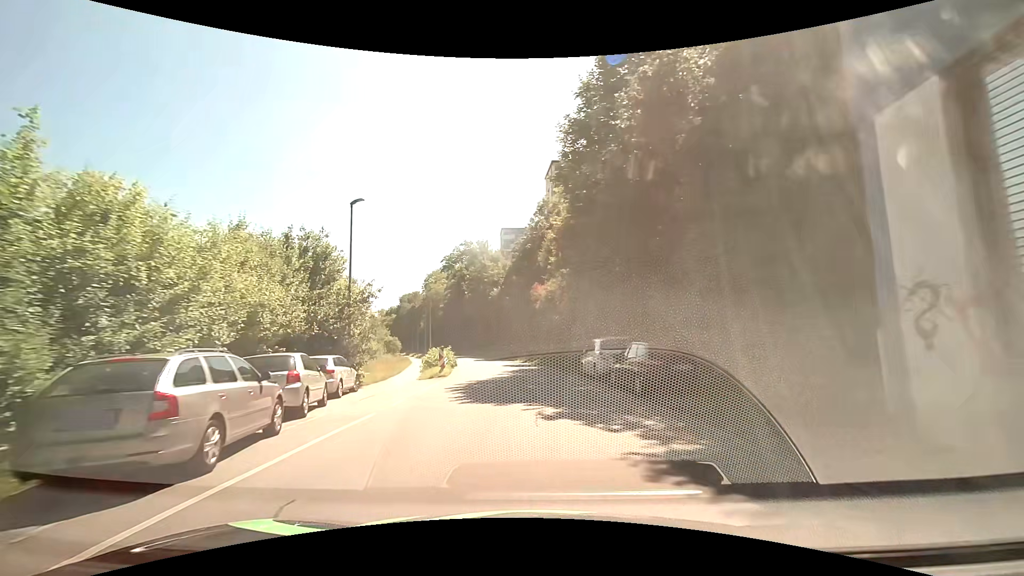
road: residential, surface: asphalt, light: Day
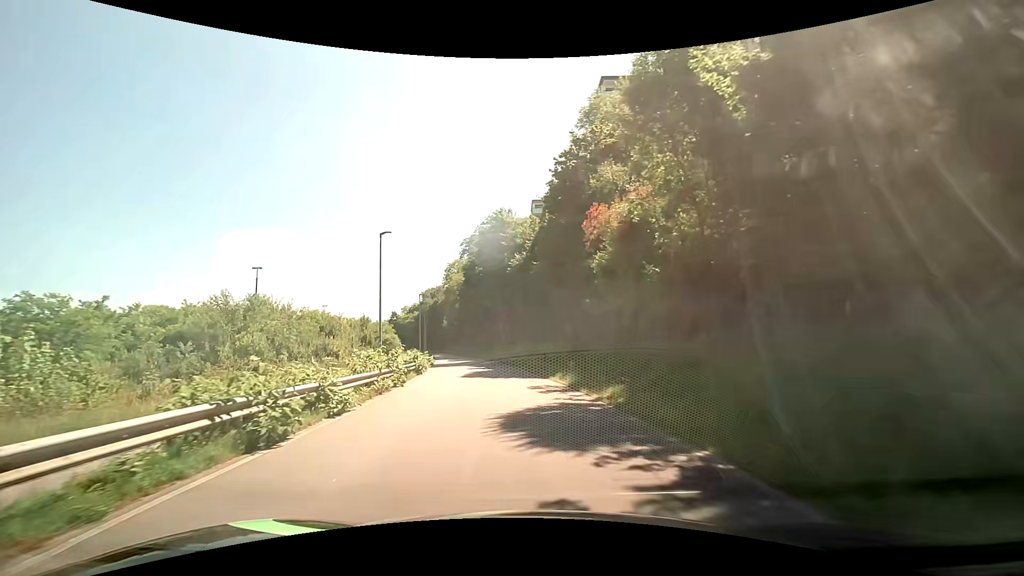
(-0.4, +26.9) m; -4°
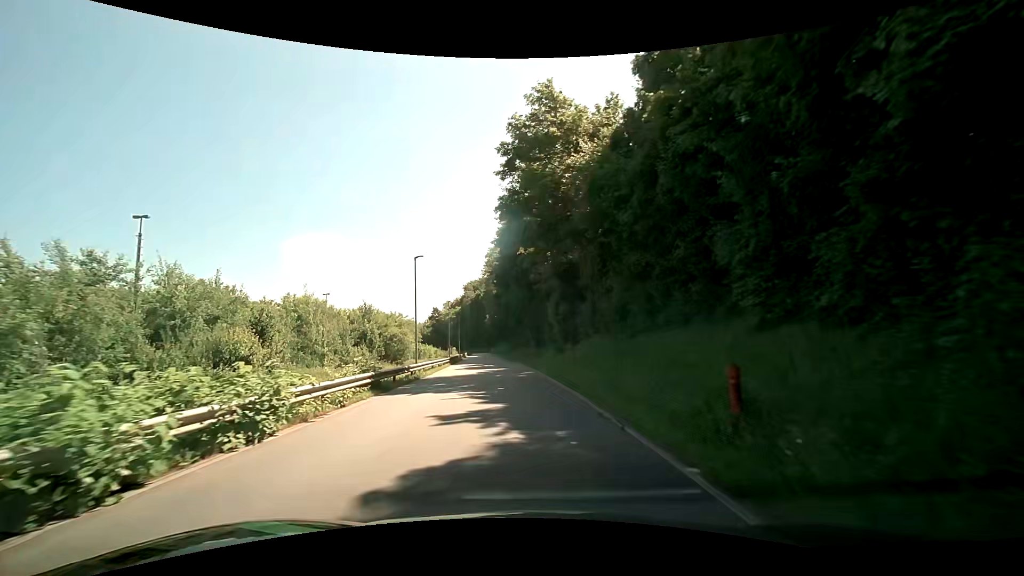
(-1.1, +24.4) m; -5°
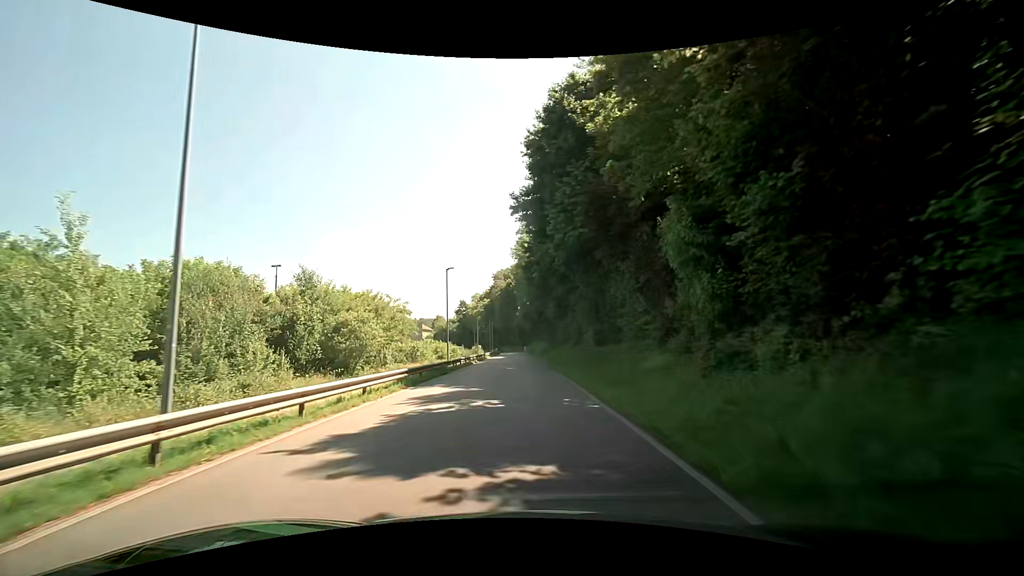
(-1.3, +26.5) m; -4°
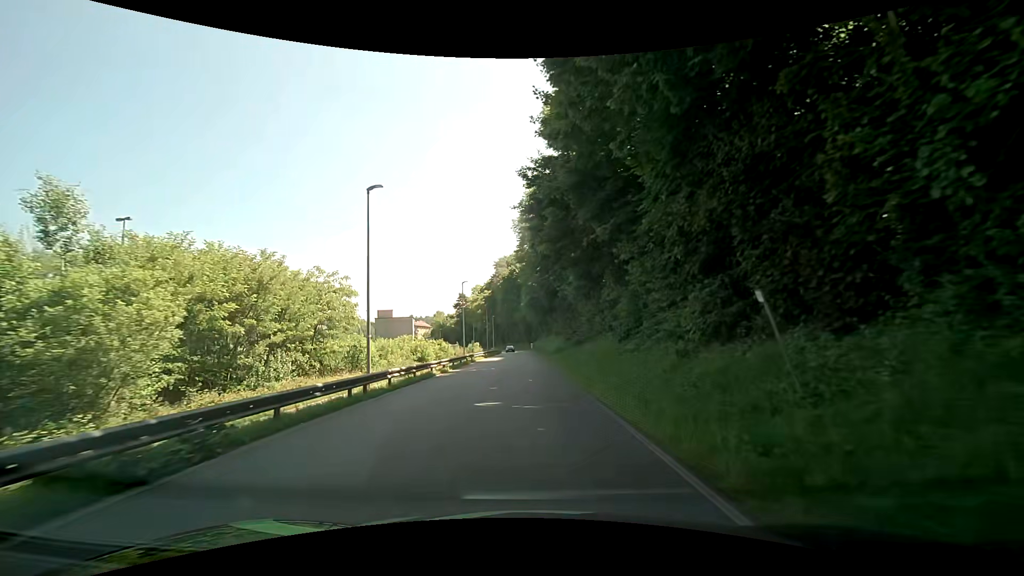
(-0.1, +20.5) m; 0°
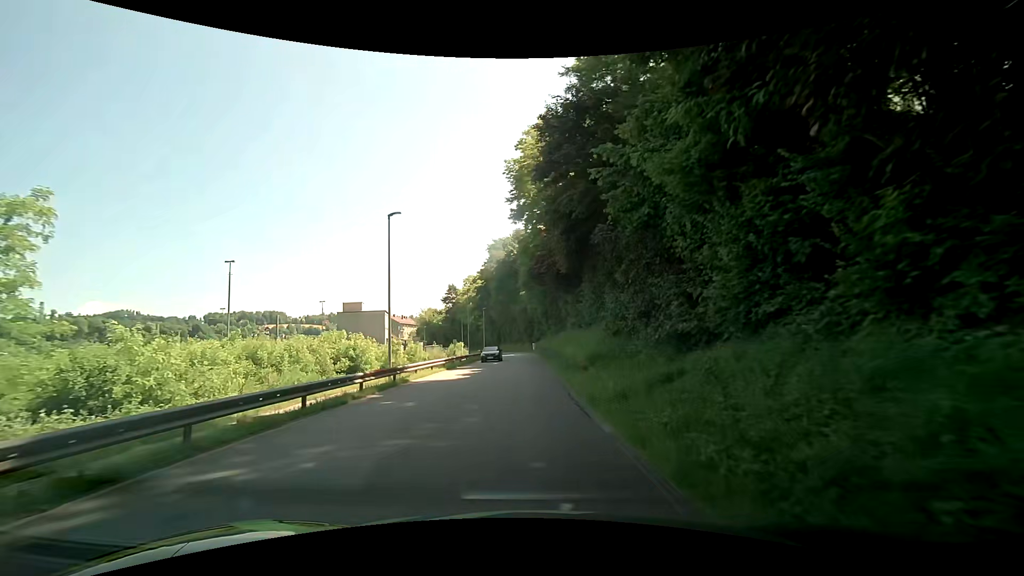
(-0.3, +26.1) m; 0°
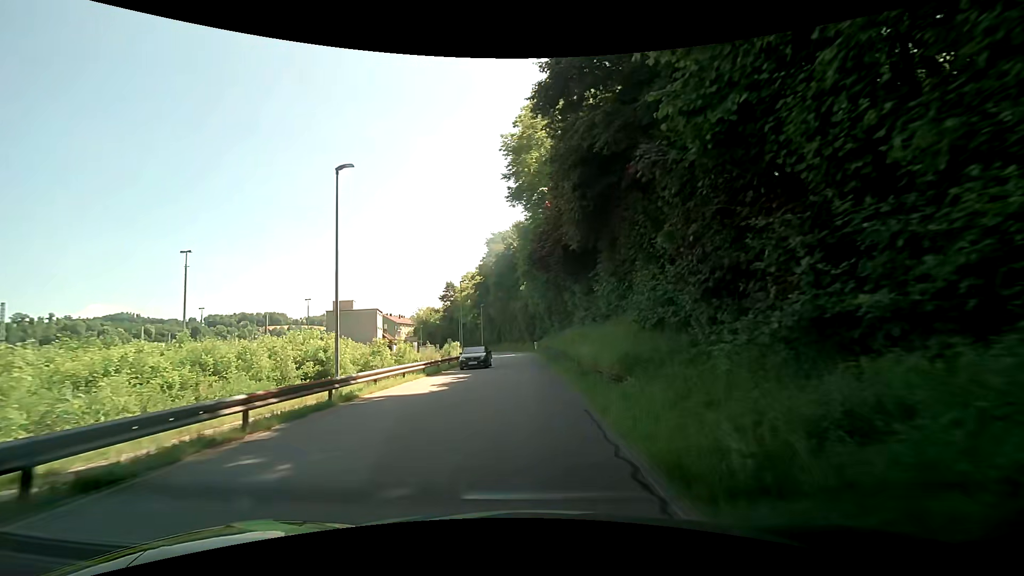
(-0.1, +6.4) m; -1°
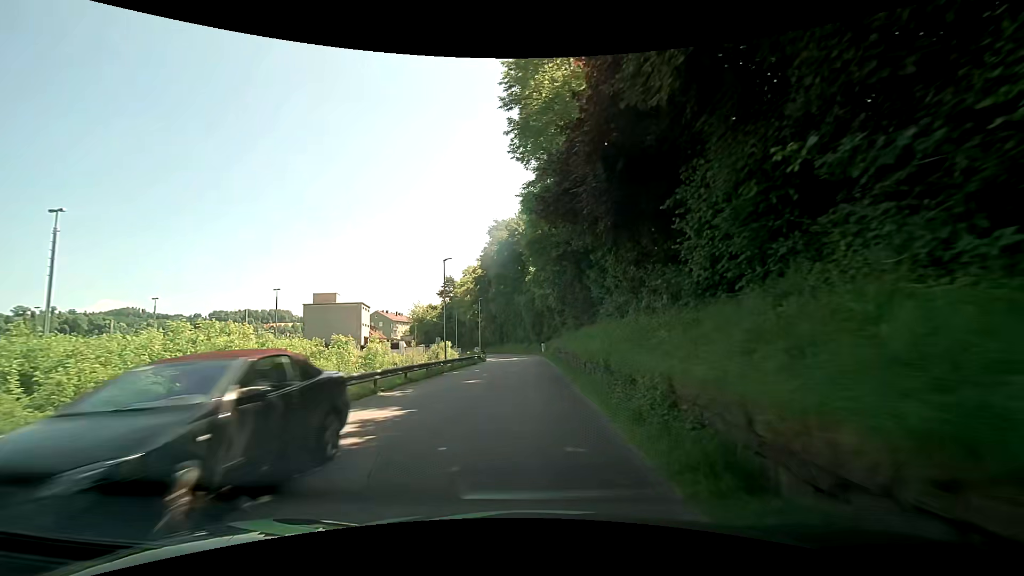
(-0.1, +12.7) m; -1°
(0, +10) (0, +20) (0, +30) (+1, +40) (0, +50) (0, +60) (-1, +70) (-3, +80) (-5, +89) (-9, +99) m
